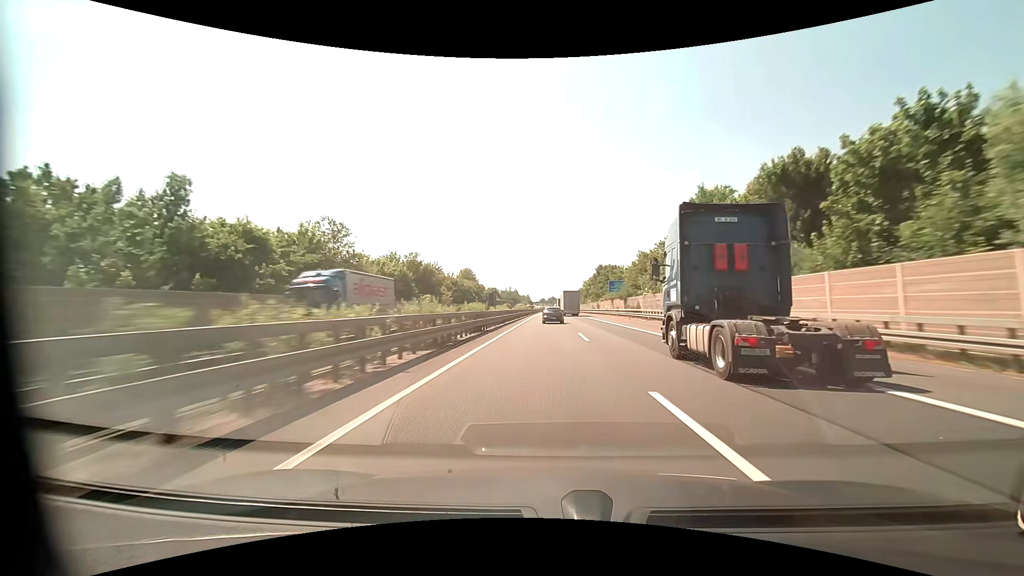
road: motorway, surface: asphalt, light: Day
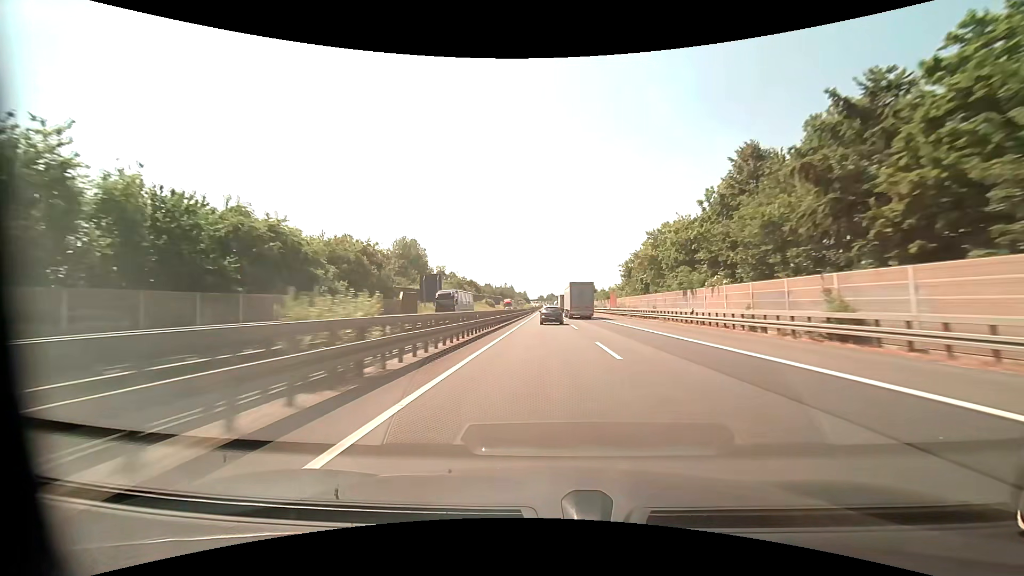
(+0.1, +97.1) m; 0°
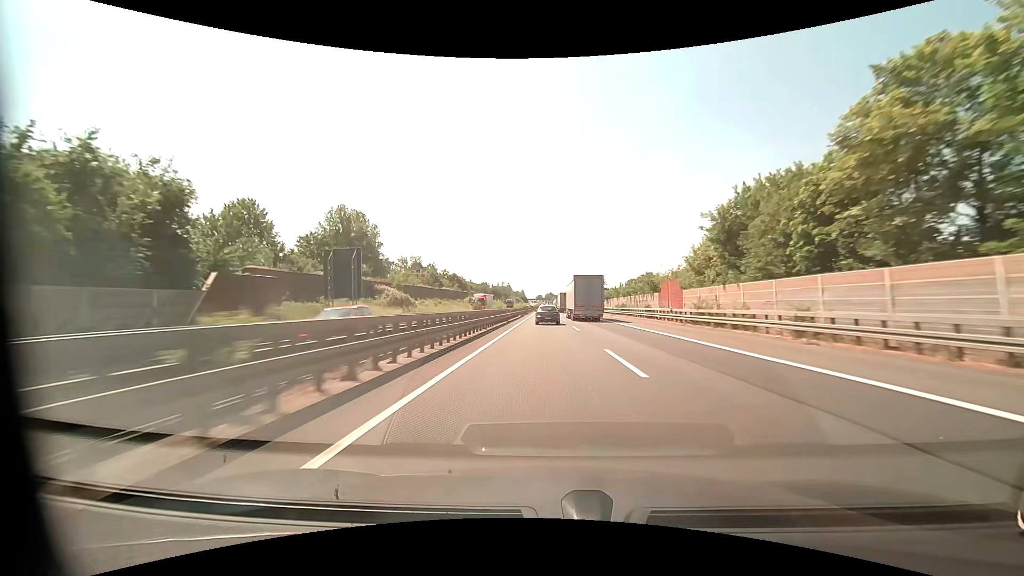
(+0.1, +39.3) m; 0°
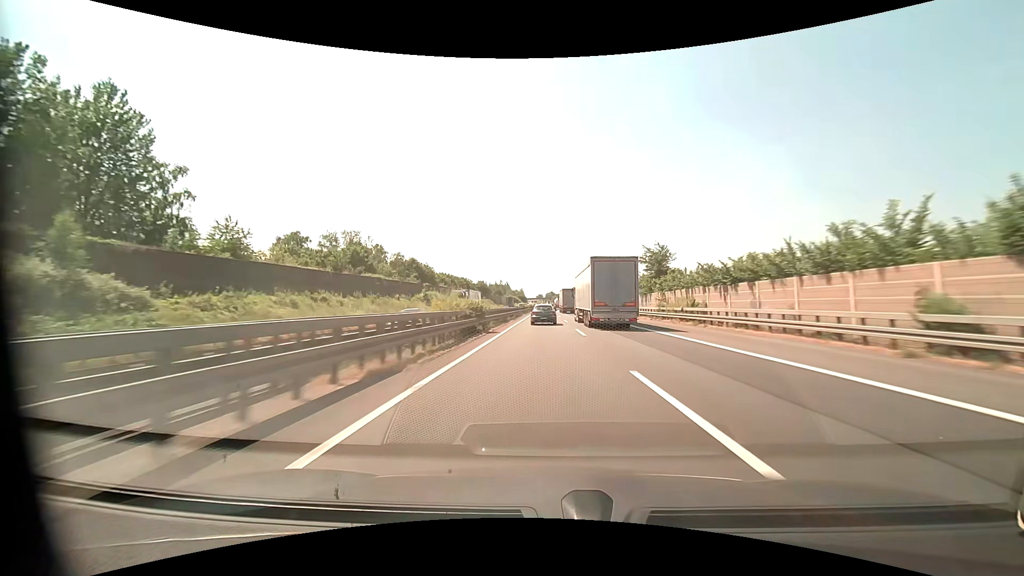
(0.0, +59.4) m; 0°
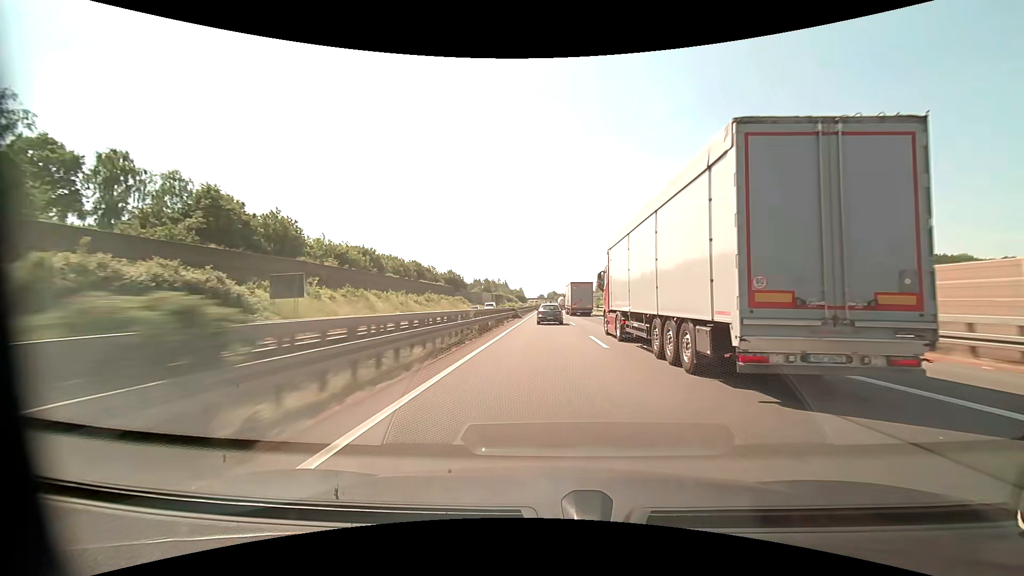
(-0.3, +78.5) m; 0°
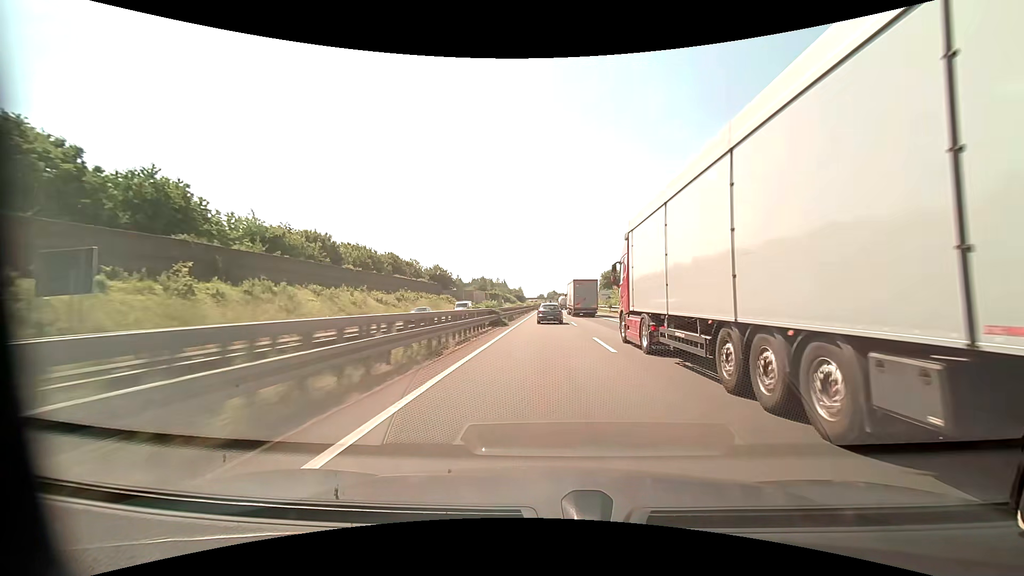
(0.0, +19.4) m; 0°
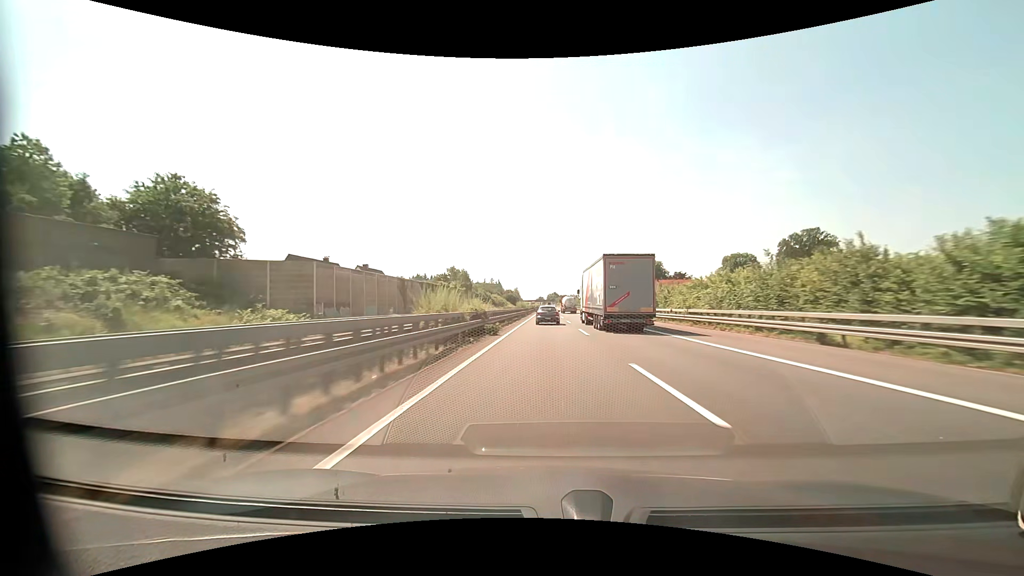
(0.0, +98.5) m; 0°
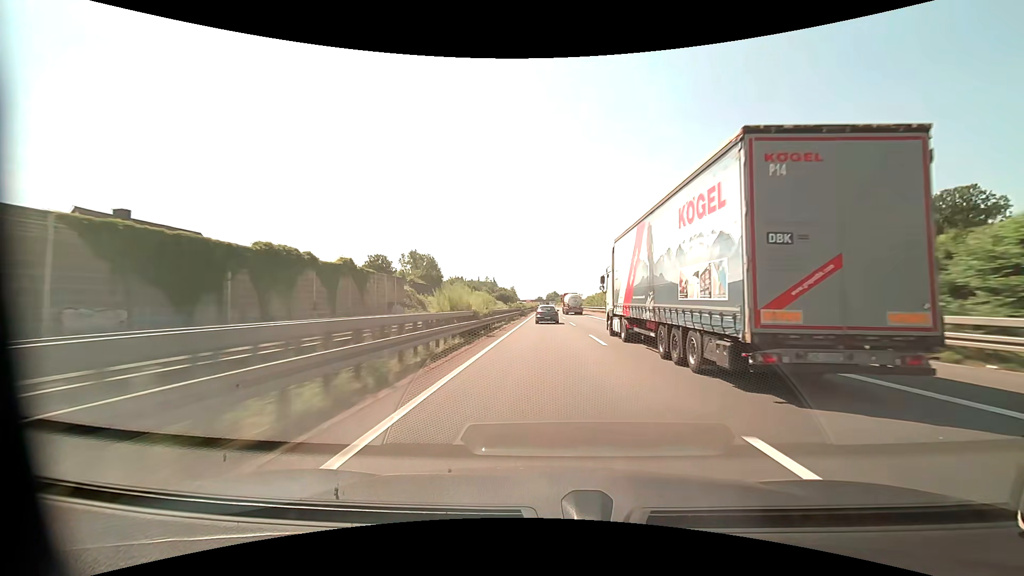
(+0.1, +60.5) m; 0°
(0, +10) (0, +20) (0, +30) (0, +40) (0, +50) (0, +60) (0, +70) (0, +80) (0, +90) (0, +100) m
